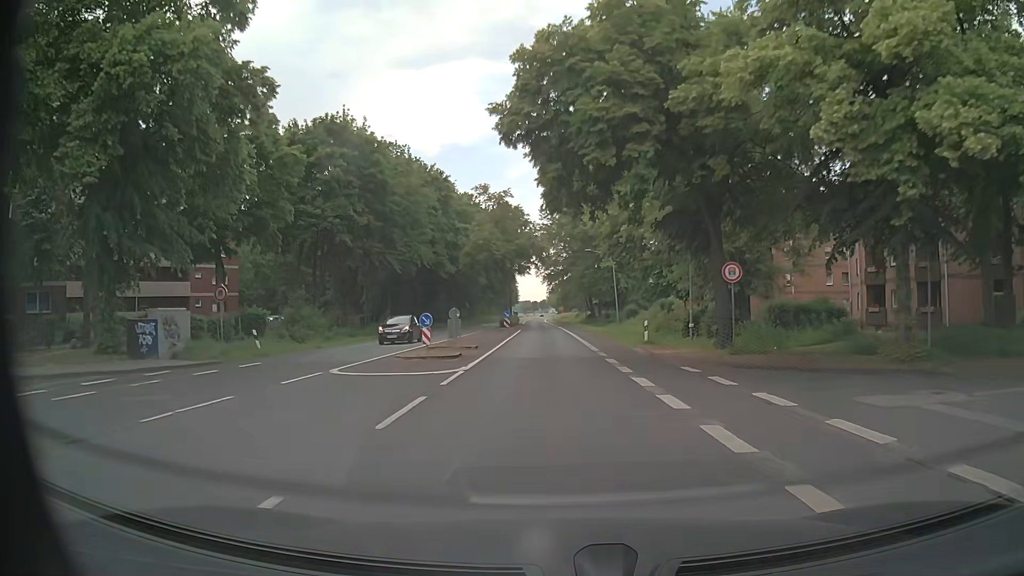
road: tertiary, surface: asphalt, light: Day
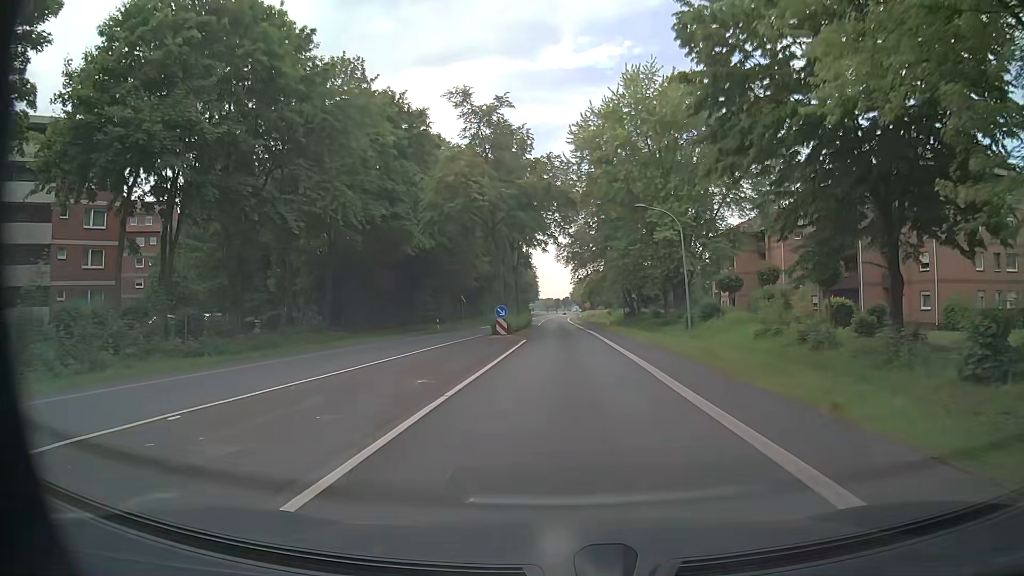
(-0.5, +25.1) m; -2°
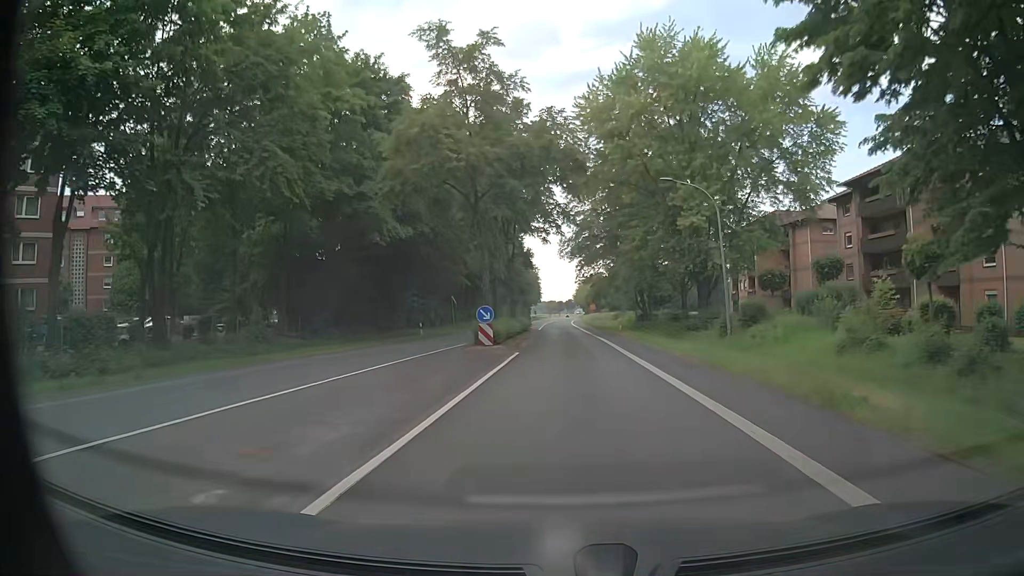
(0.0, +8.4) m; -1°
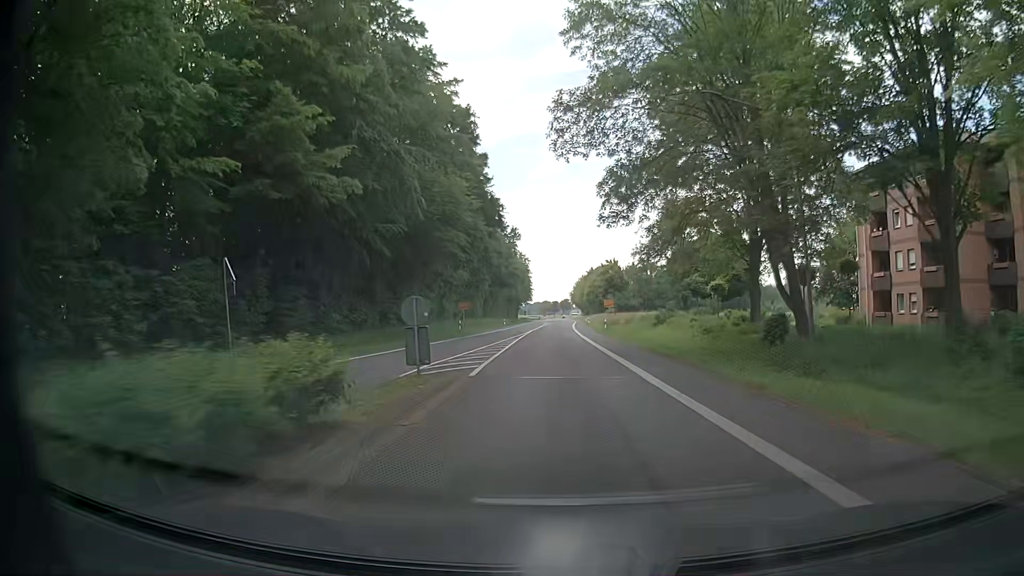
(+0.6, +44.0) m; +1°
(0, +10) (0, +20) (0, +30) (0, +40) (0, +50) (0, +60) (0, +70) (0, +80) (0, +90) (0, +100) m
